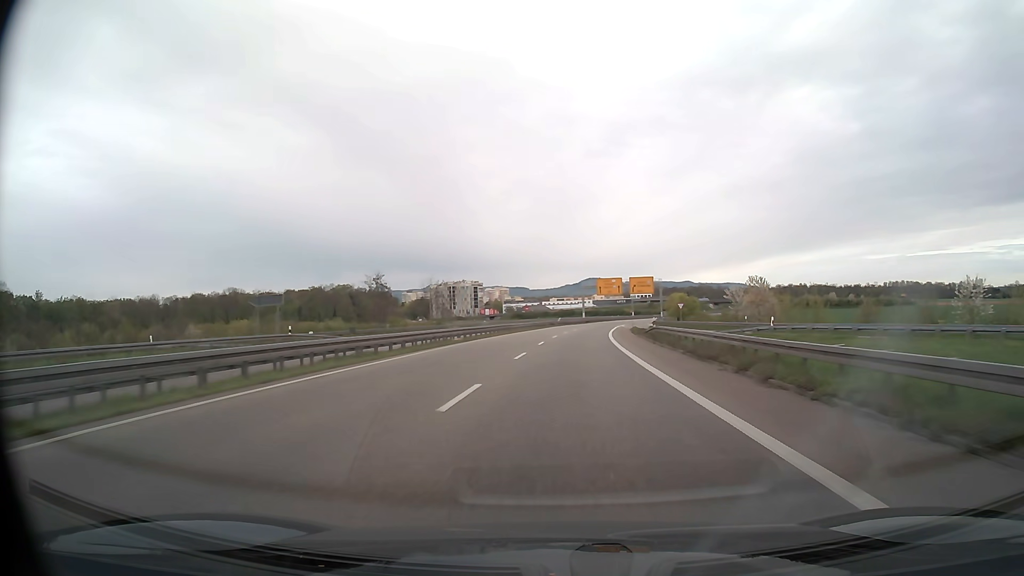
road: trunk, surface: asphalt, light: Day
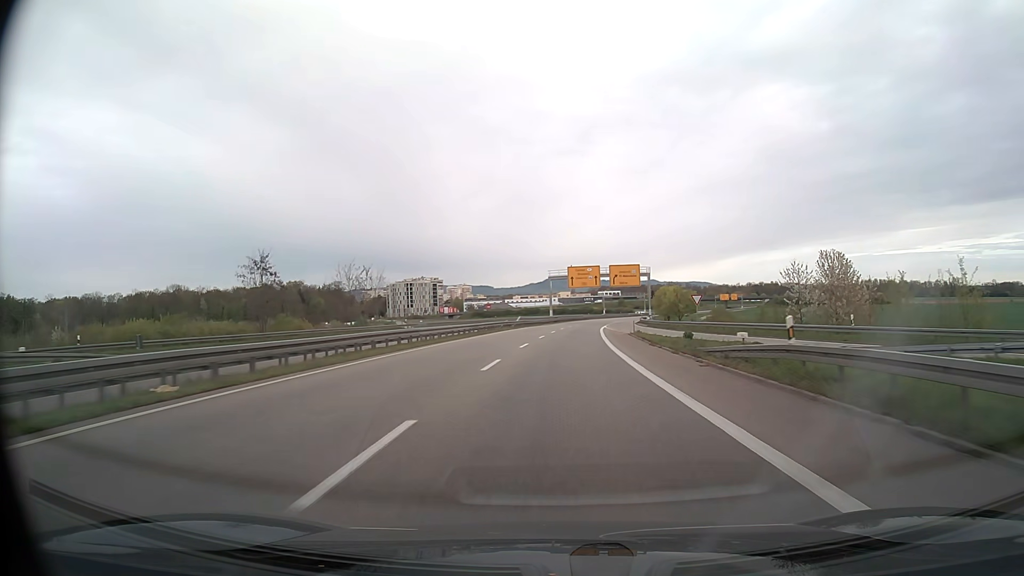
(+0.7, +28.8) m; +3°
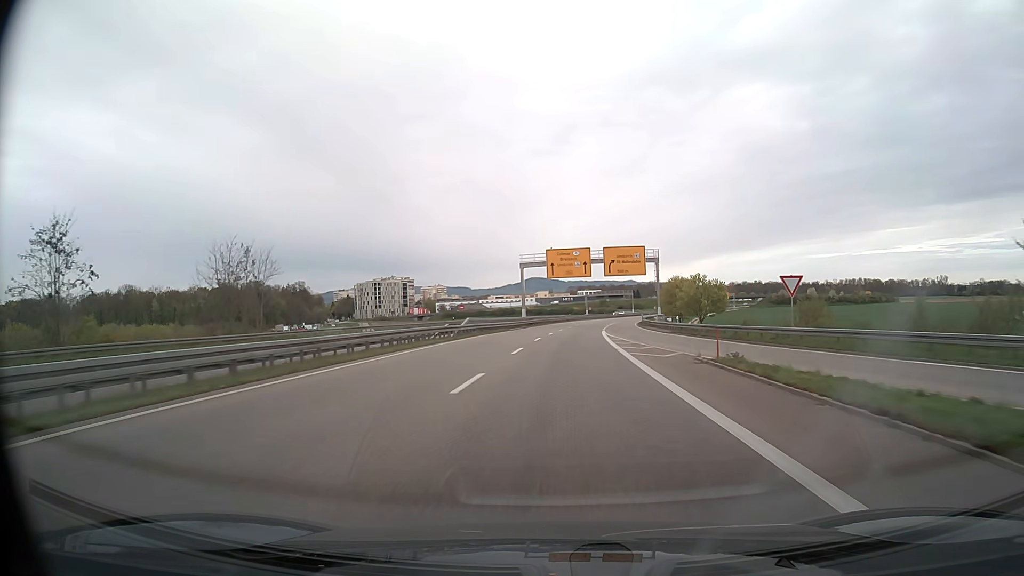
(+0.5, +29.0) m; +2°
